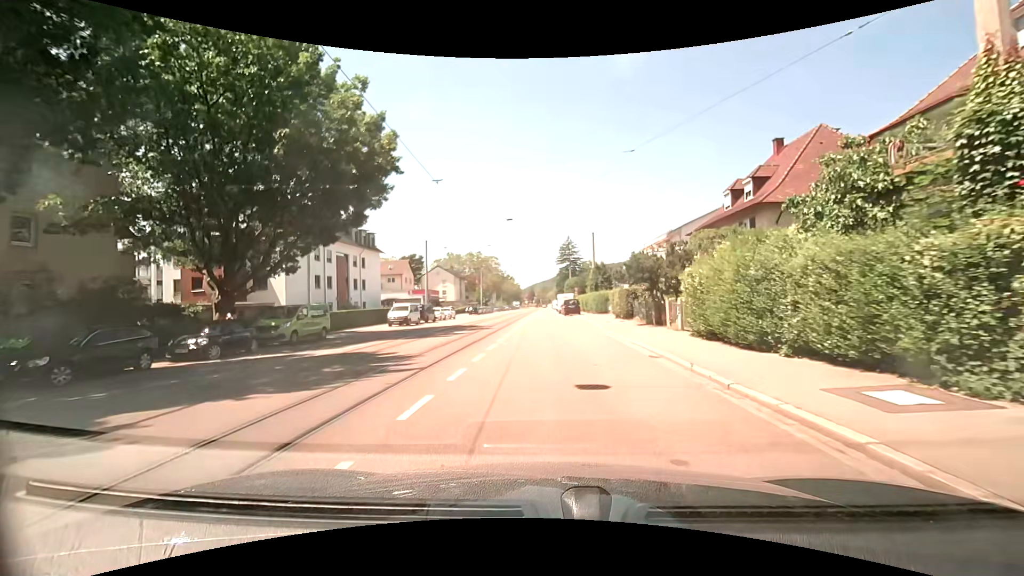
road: tertiary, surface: asphalt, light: Day
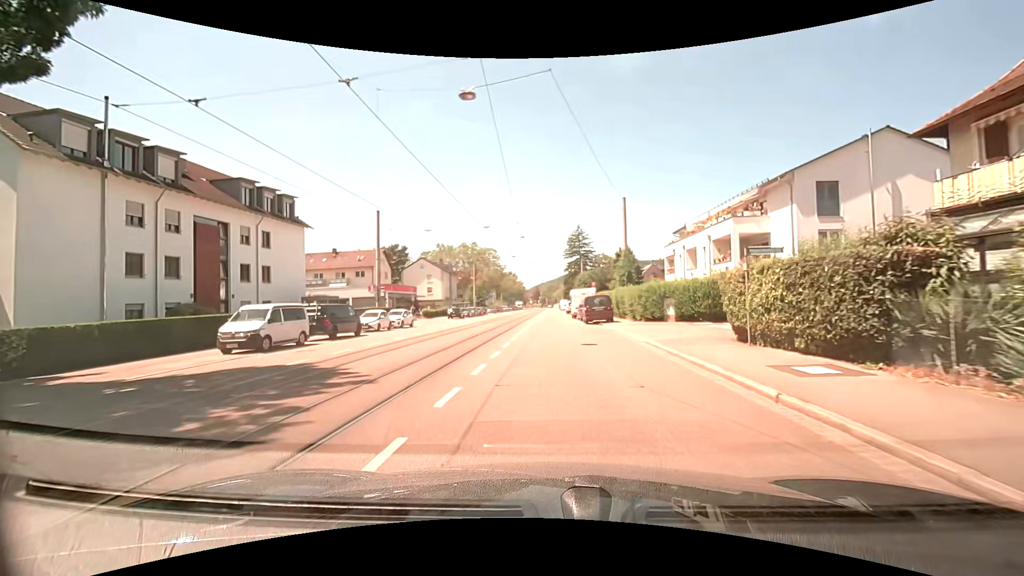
(0.0, +23.3) m; 0°
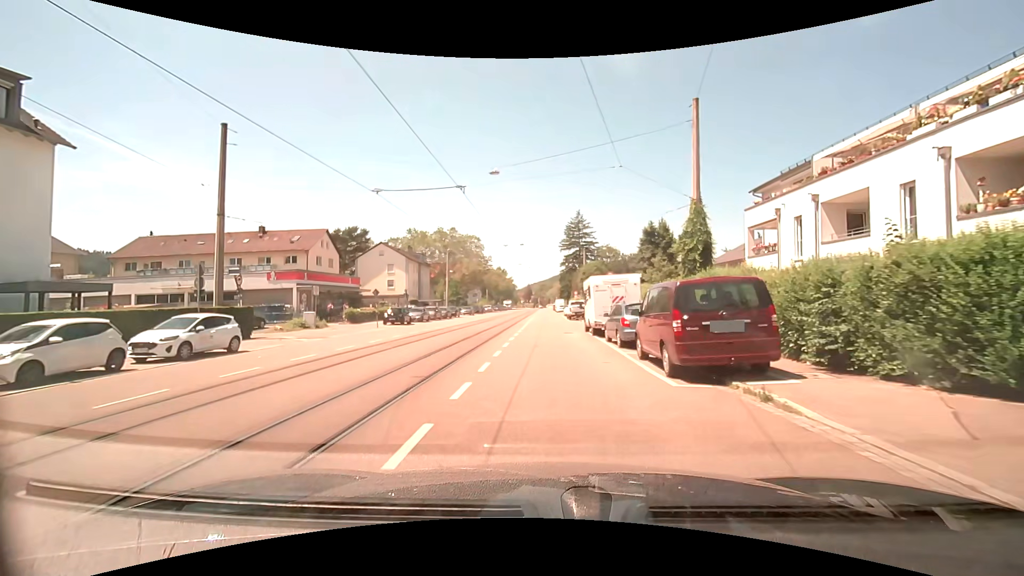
(-0.1, +23.4) m; 0°
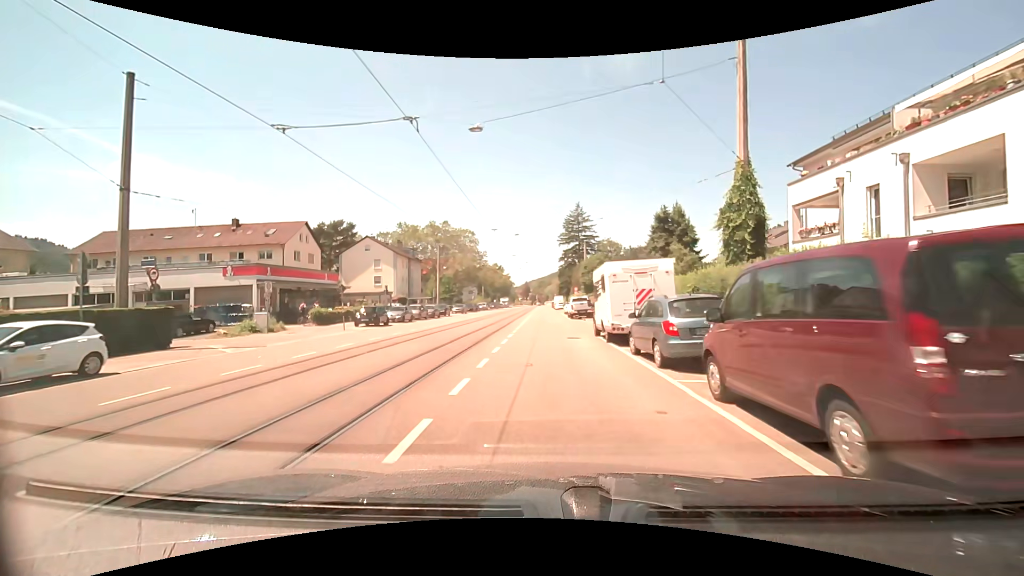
(+0.1, +5.9) m; +1°
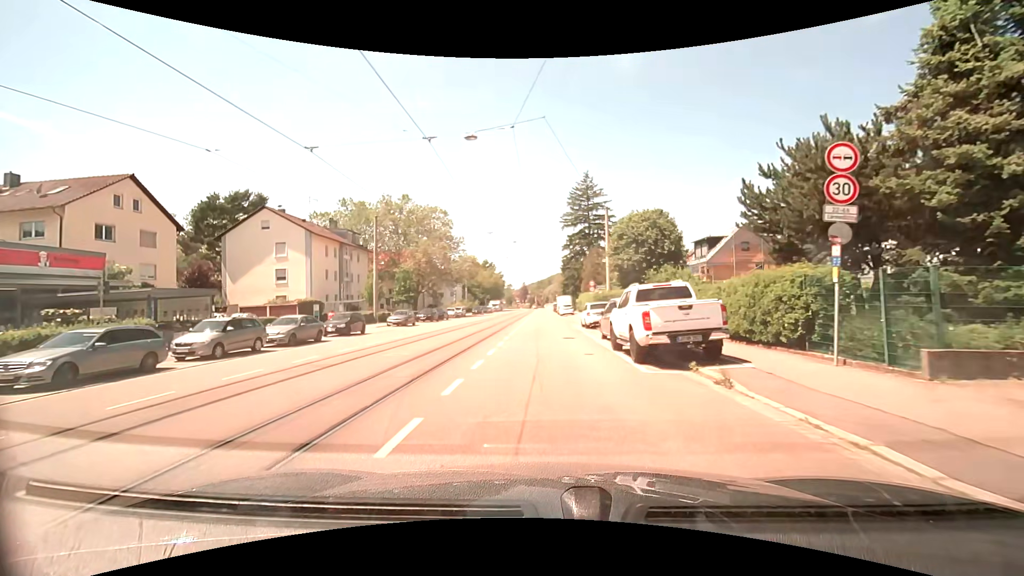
(-0.2, +29.8) m; -1°
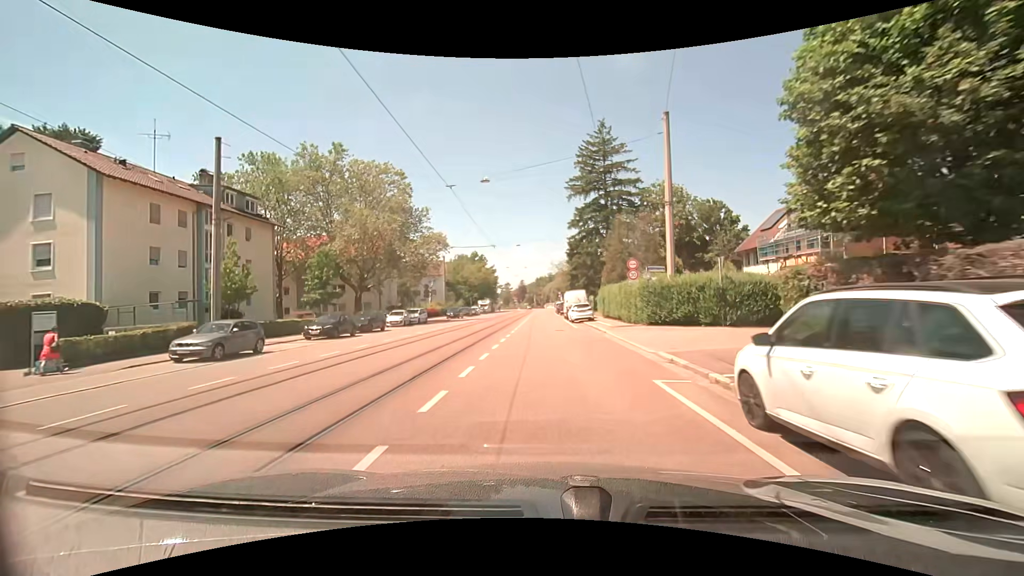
(+0.1, +25.2) m; 0°
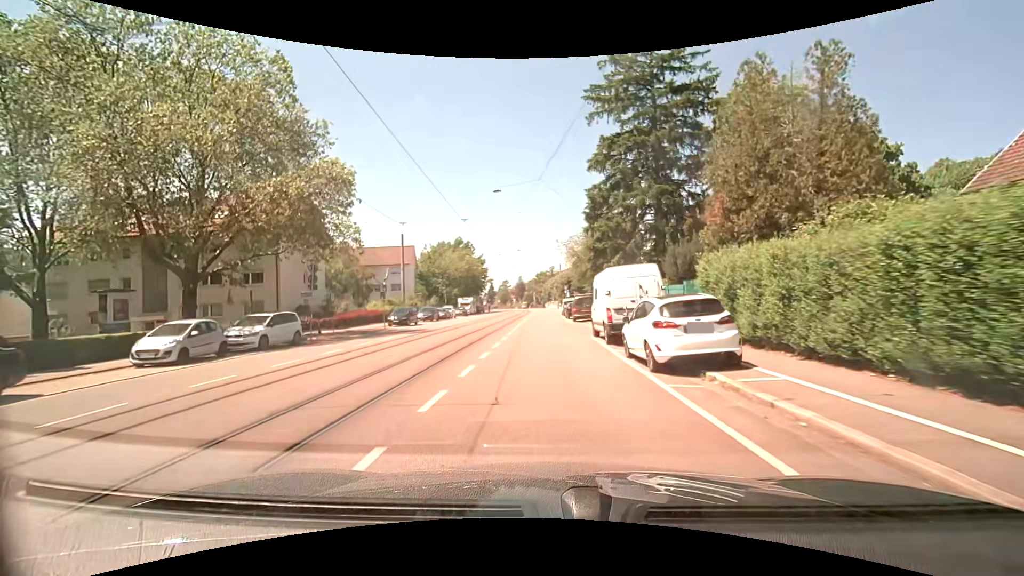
(0.0, +27.1) m; 0°
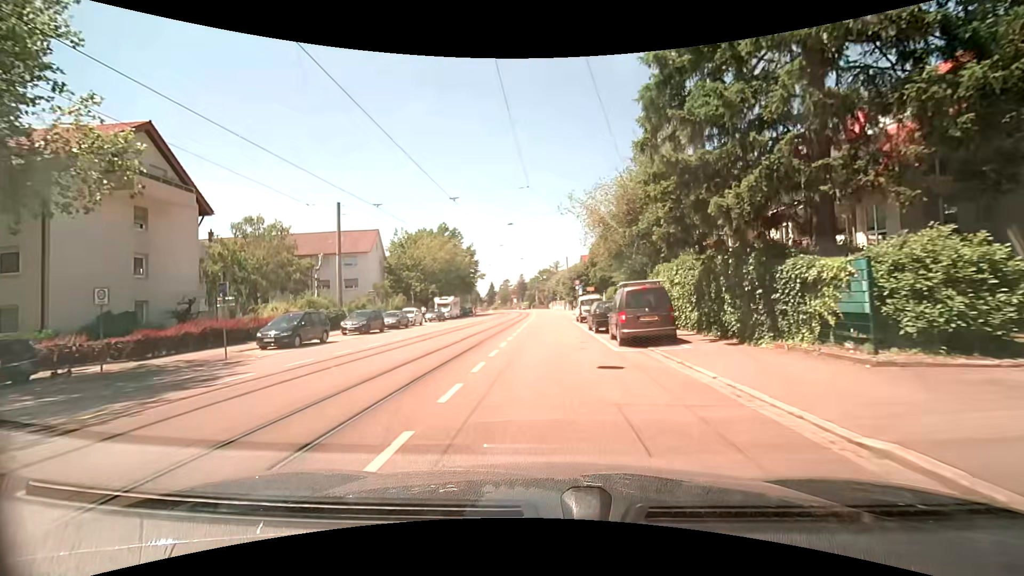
(-0.2, +20.5) m; 0°
(0, +10) (0, +20) (0, +30) (0, +40) (0, +50) (0, +60) (0, +70) (-1, +80) (-1, +90) (-1, +100) m
